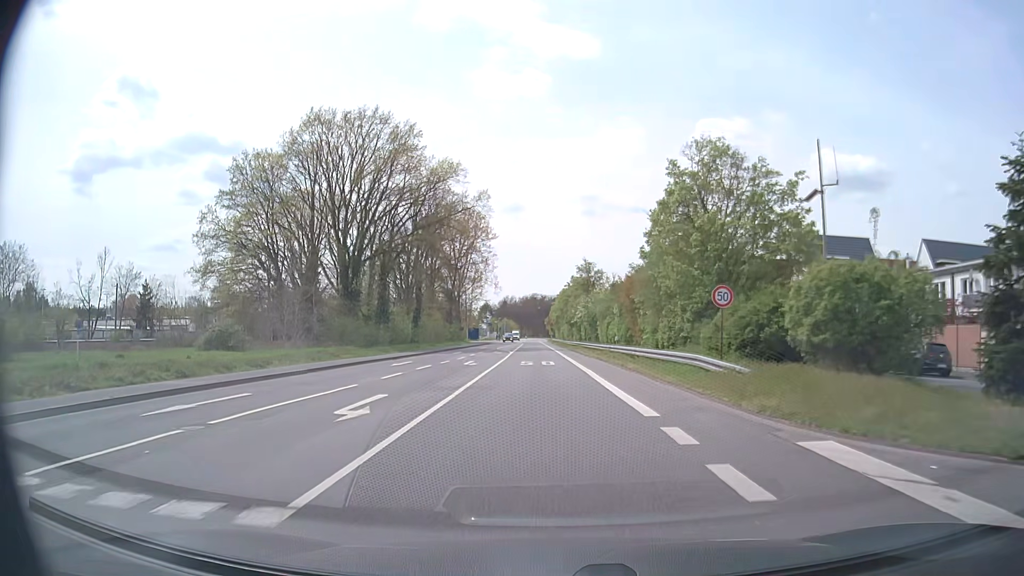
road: secondary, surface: asphalt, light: Day
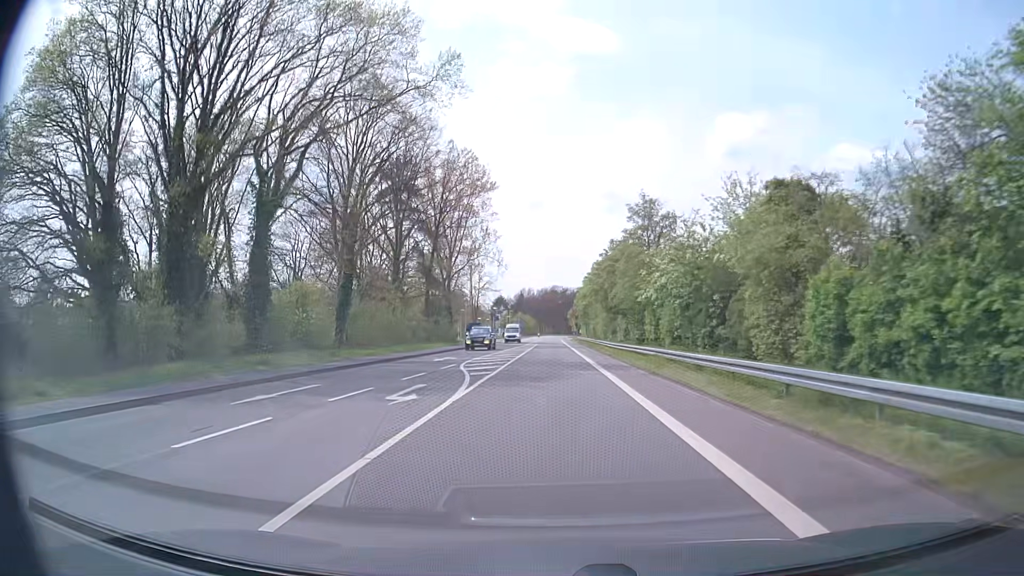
(-0.8, +38.3) m; -2°
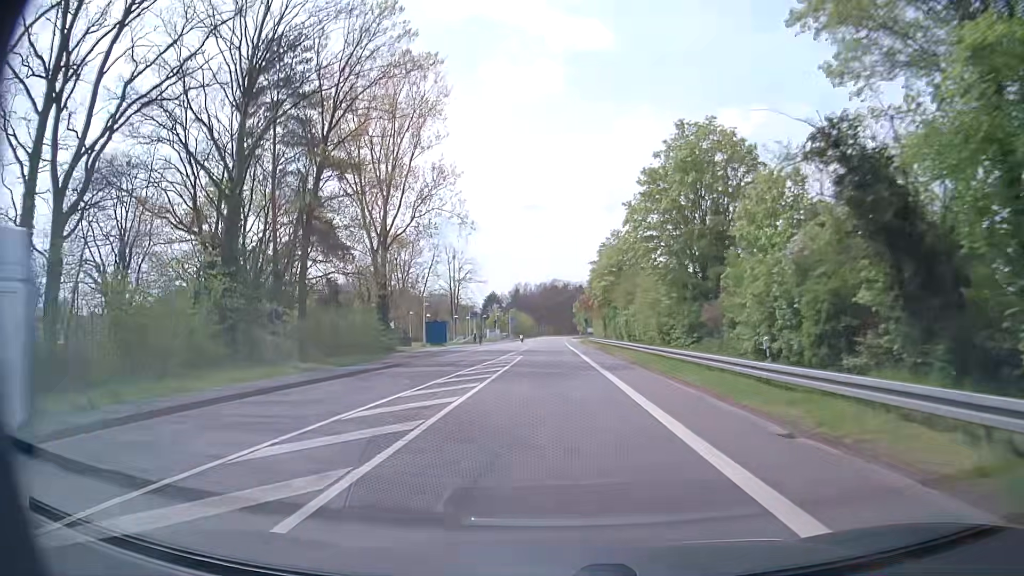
(+0.1, +38.7) m; 0°
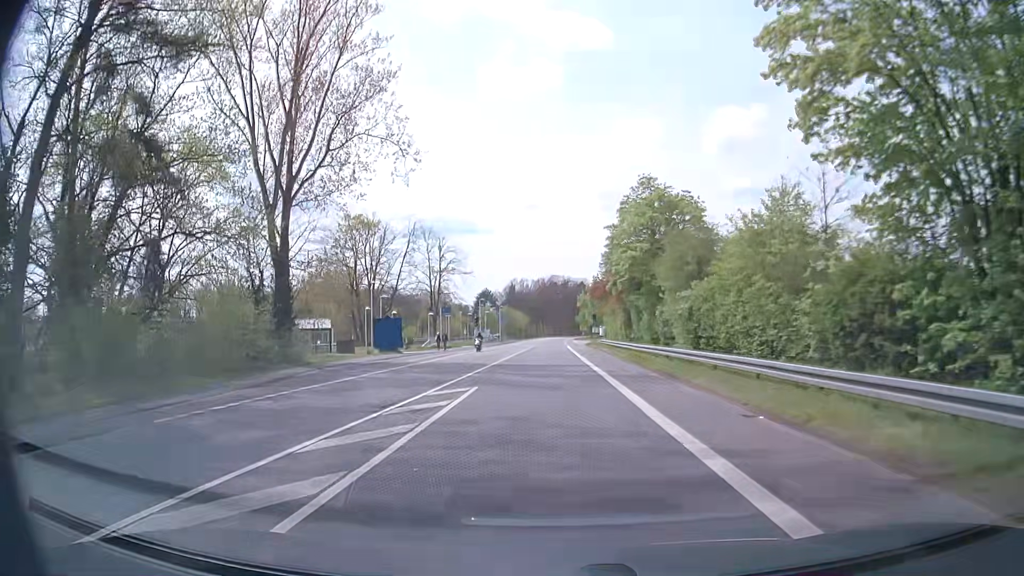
(0.0, +23.4) m; 0°
